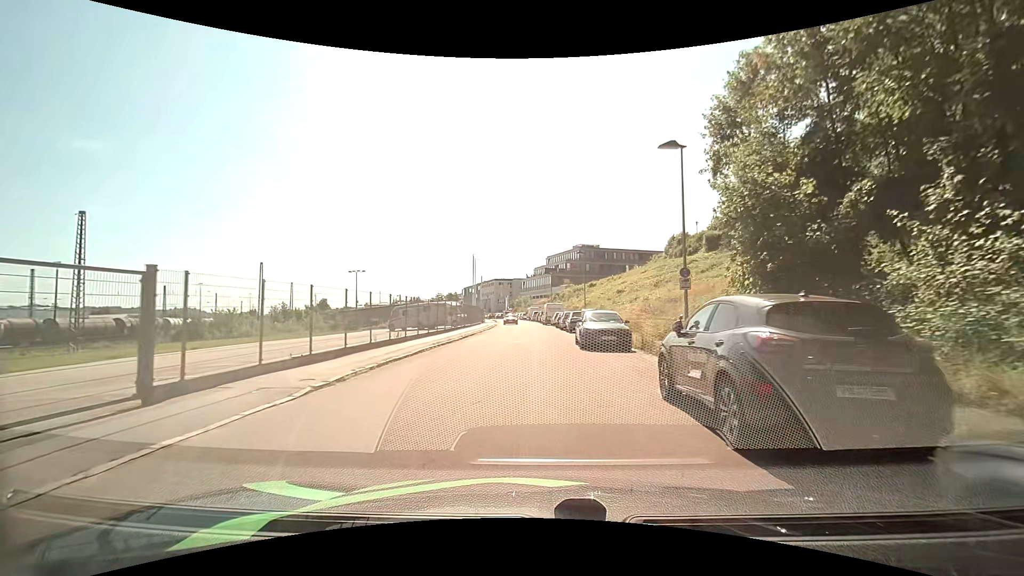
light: Day
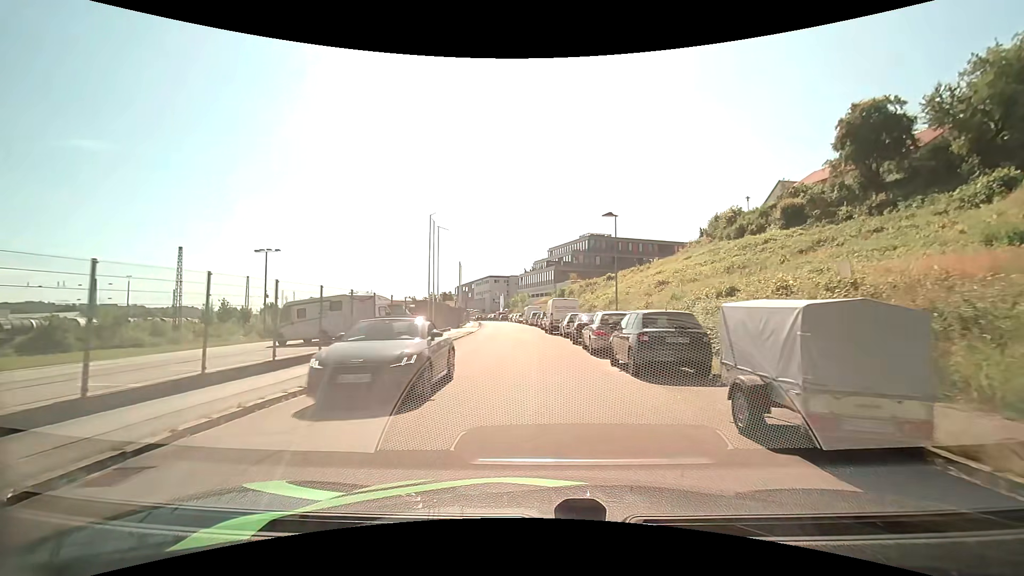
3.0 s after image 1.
(-0.1, +22.2) m; -1°
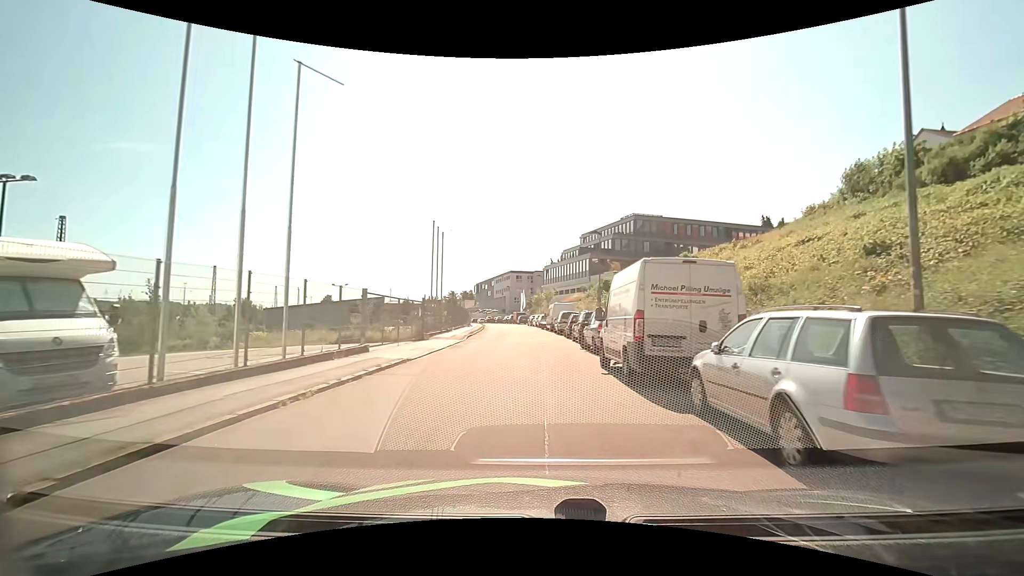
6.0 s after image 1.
(0.0, +24.7) m; -2°
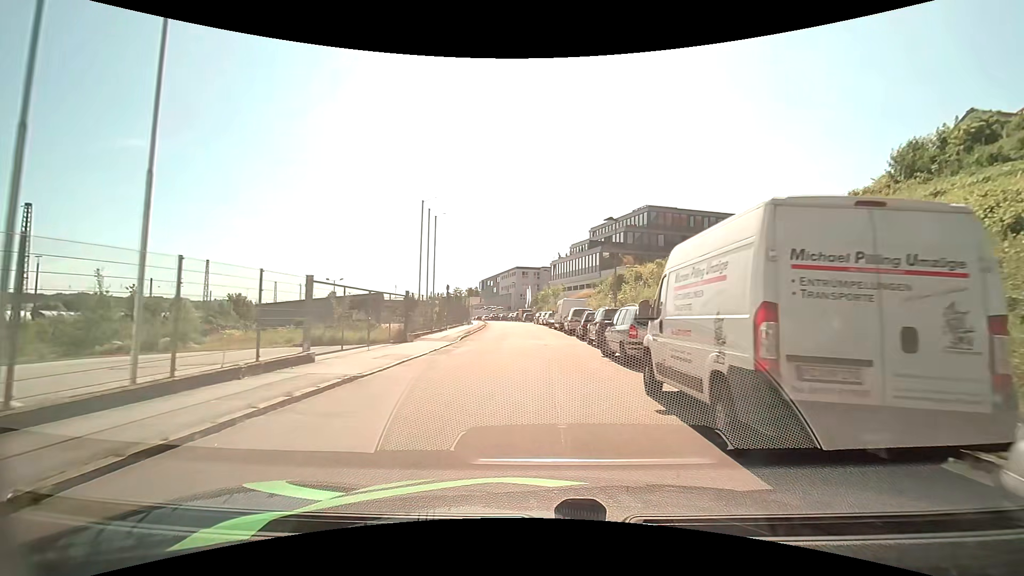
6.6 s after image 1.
(0.0, +4.9) m; -1°
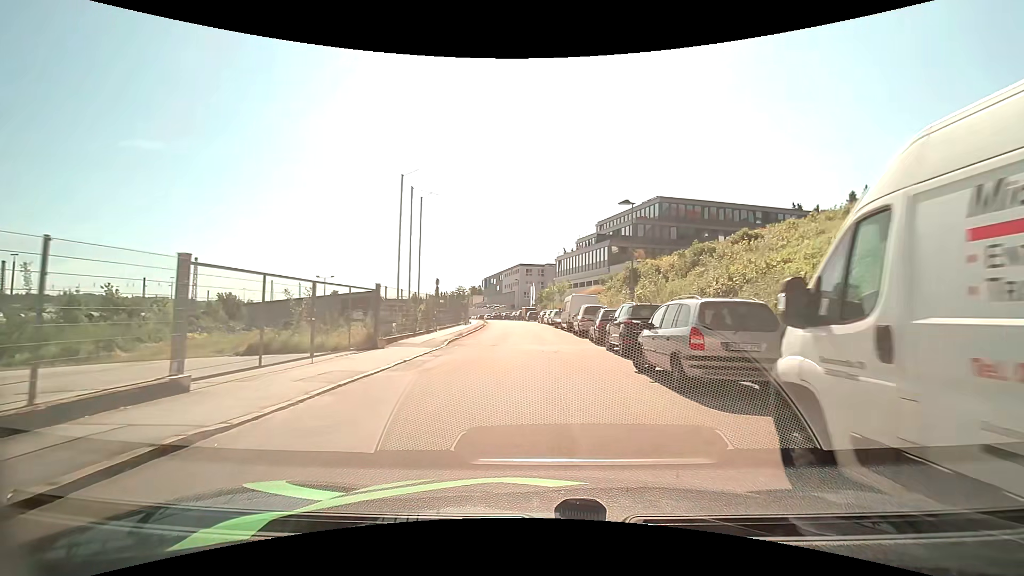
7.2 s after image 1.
(0.0, +4.9) m; 0°
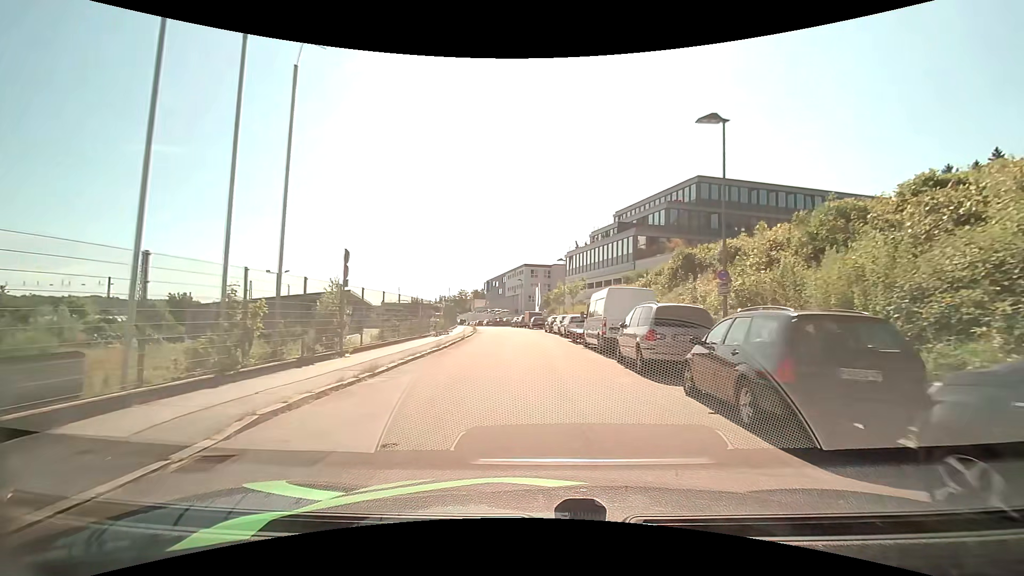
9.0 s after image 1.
(-0.1, +14.6) m; -1°
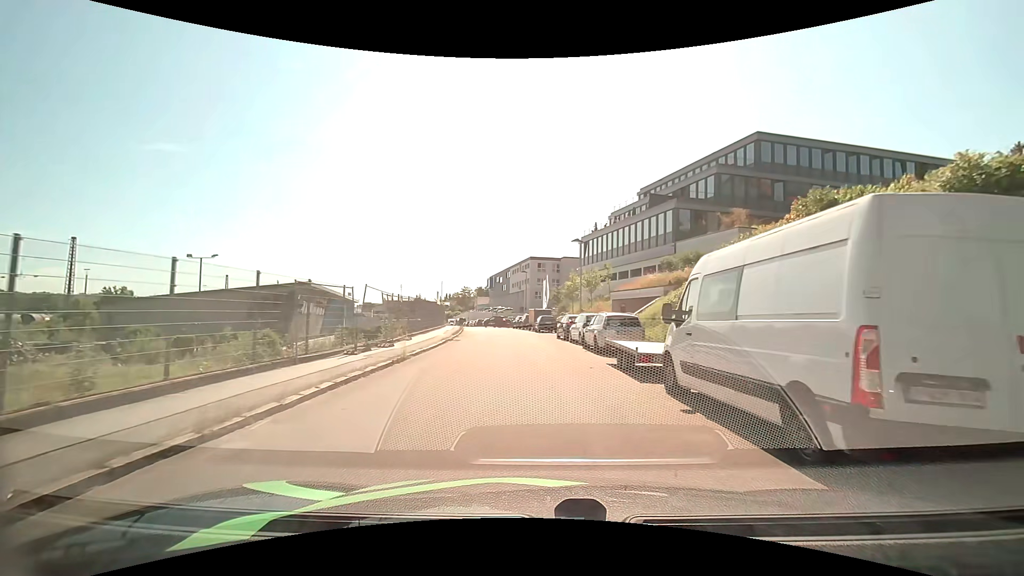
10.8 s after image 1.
(-0.1, +13.8) m; -1°
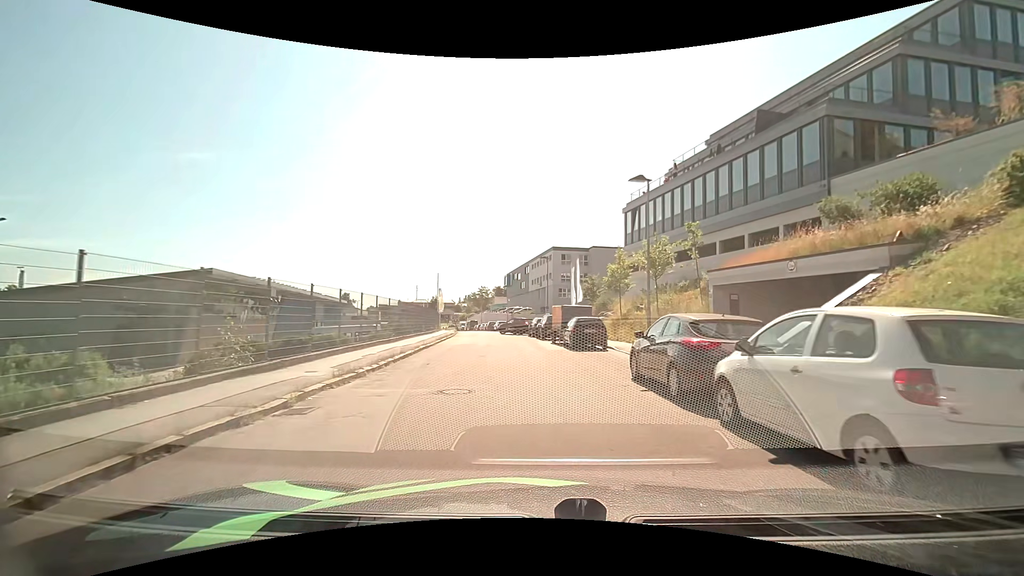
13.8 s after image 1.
(-0.2, +19.5) m; -2°
(0, +10) (-1, +20) (-2, +30) (-3, +40) (-4, +50) (-6, +60) (-7, +70) (-9, +79) (-11, +89) (-13, +99) m
